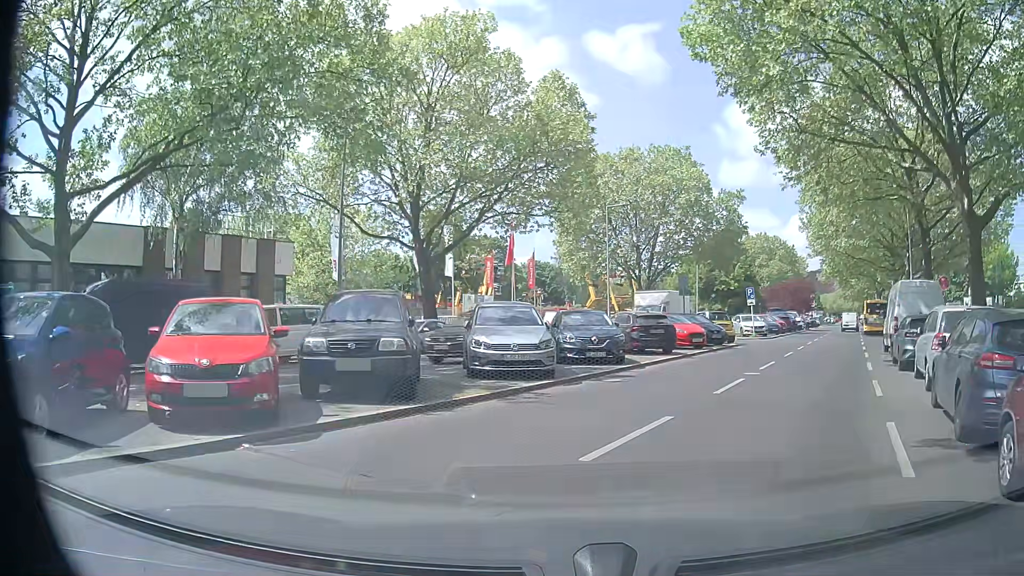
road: tertiary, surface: asphalt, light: Day
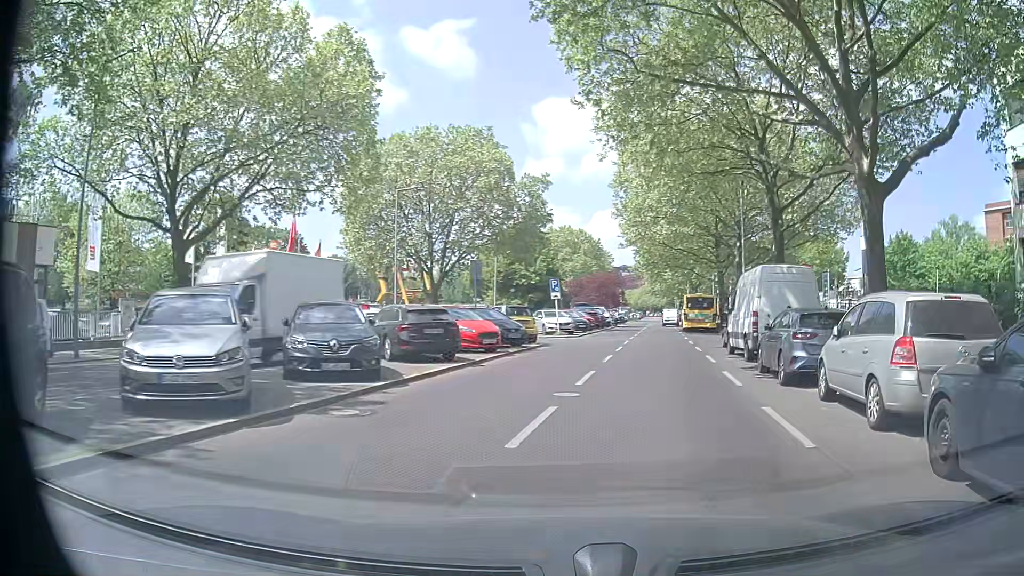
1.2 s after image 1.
(+0.7, +5.7) m; +15°
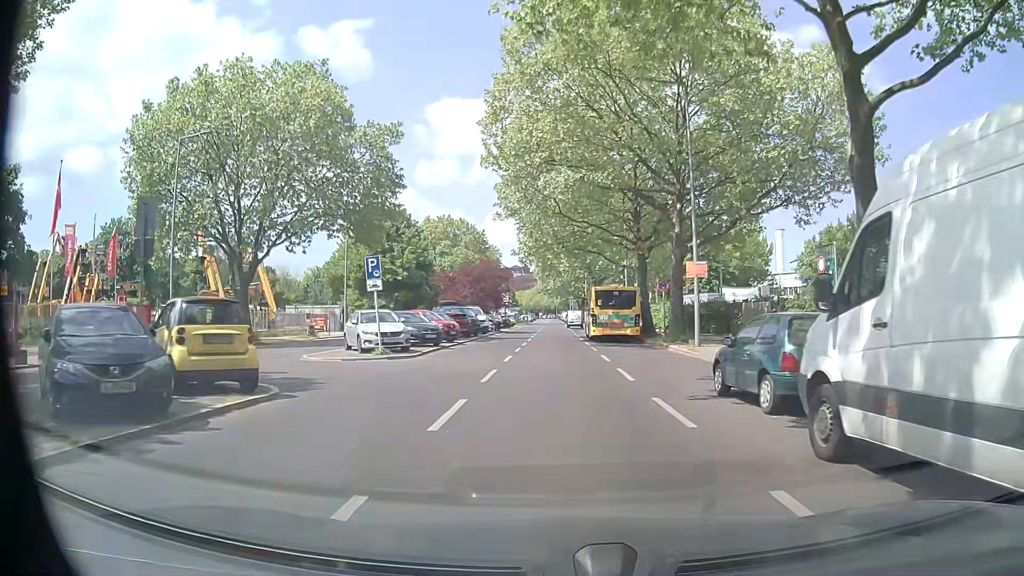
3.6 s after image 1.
(+2.4, +17.0) m; +10°
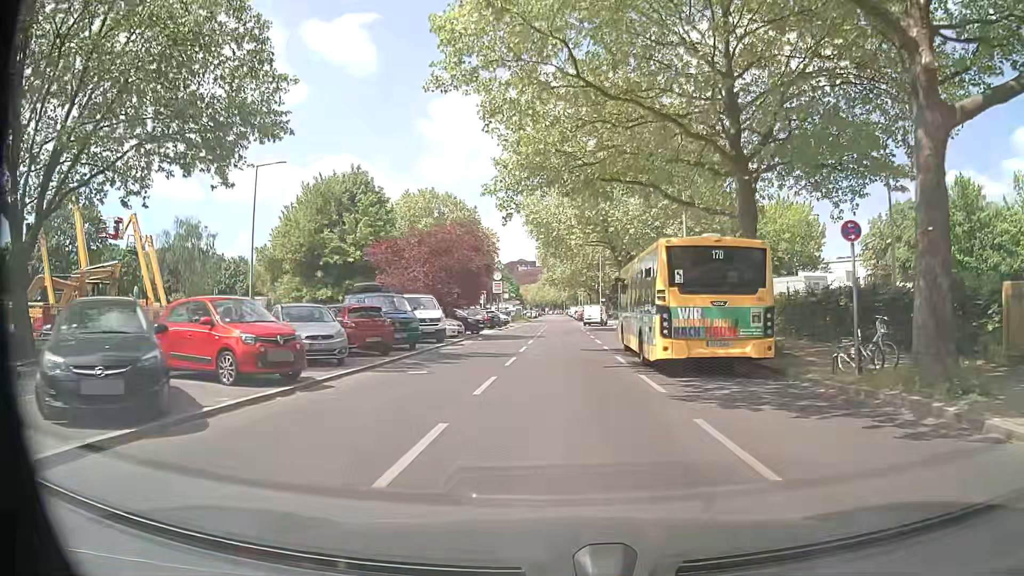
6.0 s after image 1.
(-0.1, +20.9) m; 0°
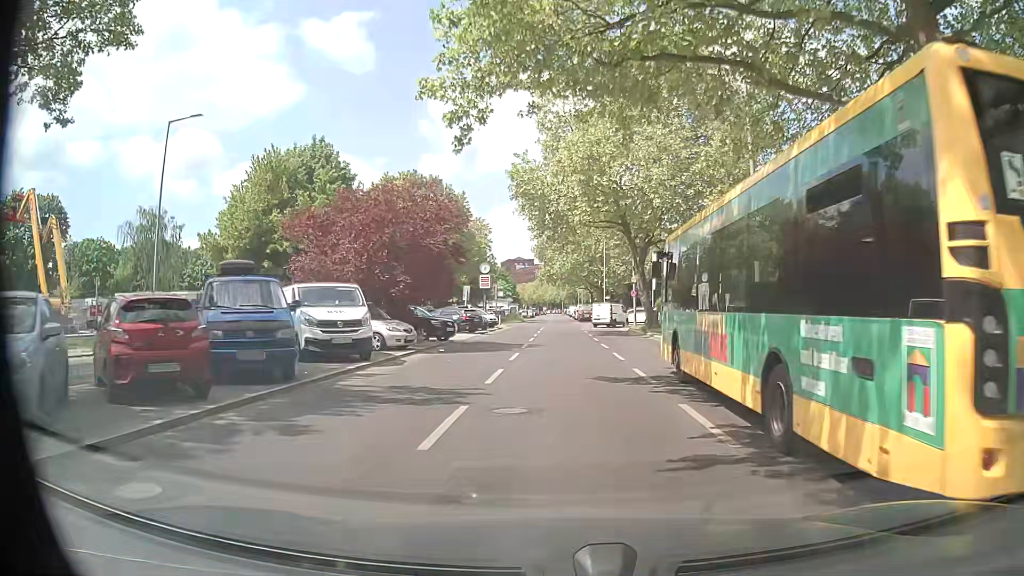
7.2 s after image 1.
(-0.1, +10.6) m; -1°
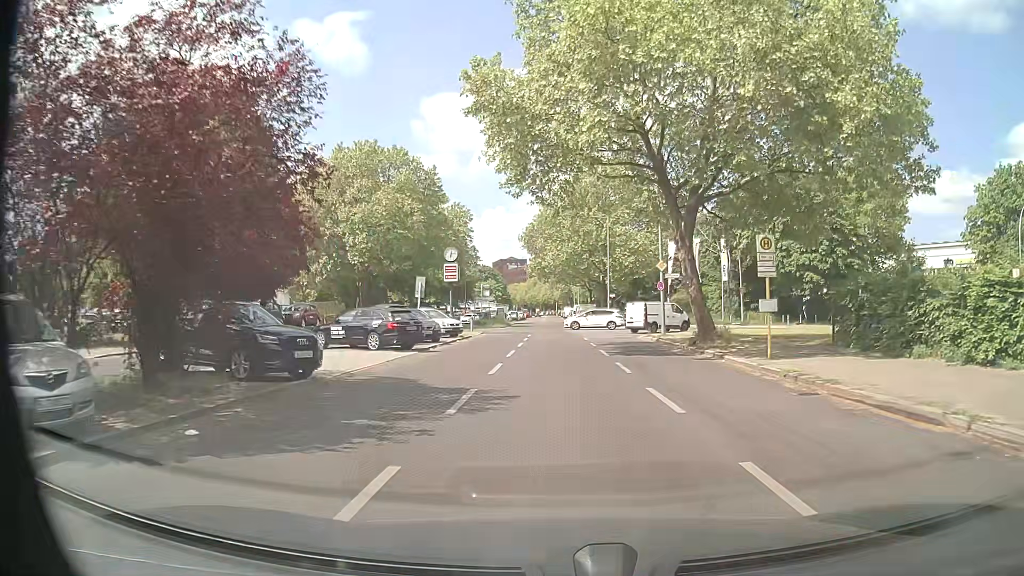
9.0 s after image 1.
(+0.2, +15.7) m; +1°
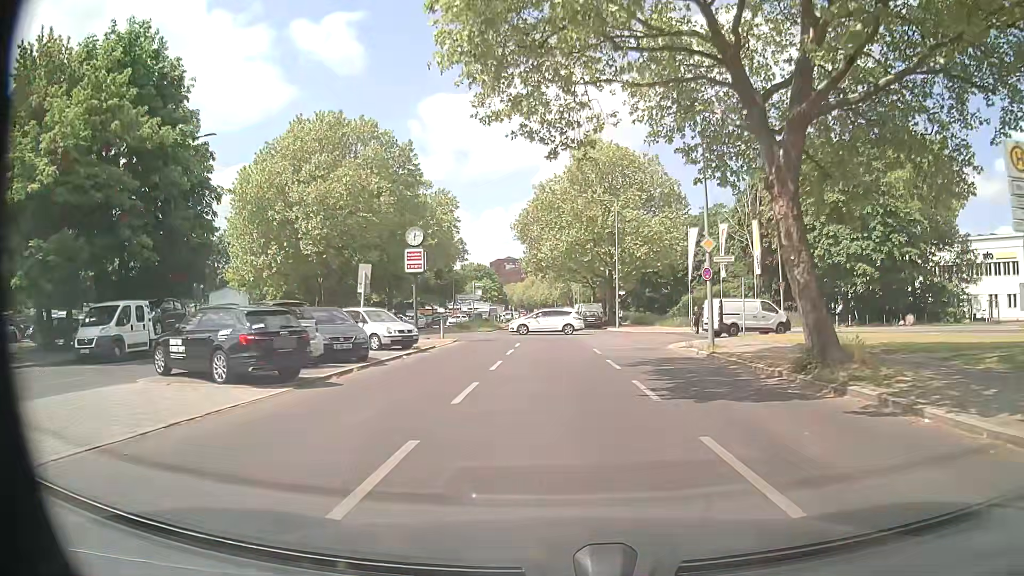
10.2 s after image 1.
(0.0, +10.8) m; -1°
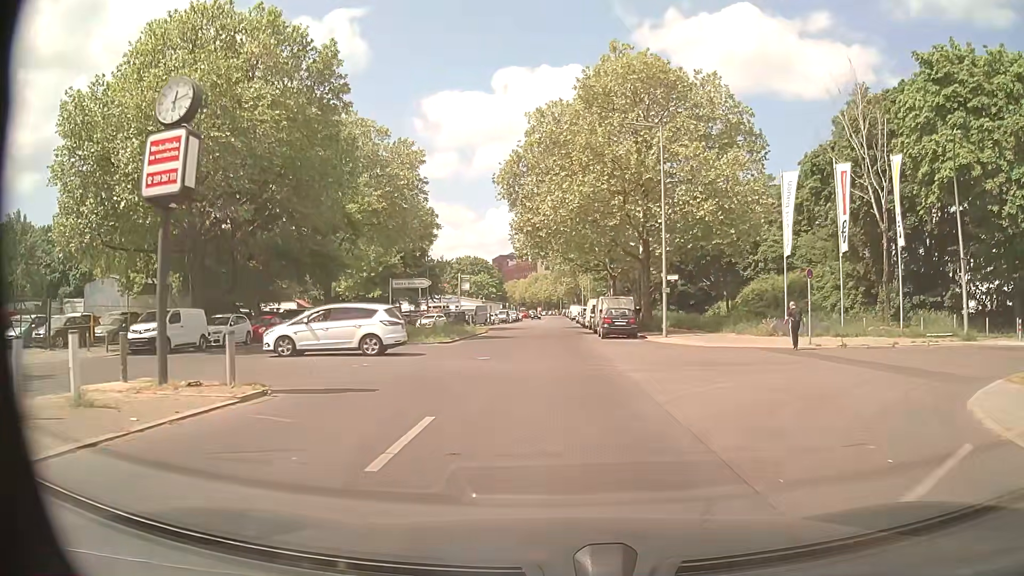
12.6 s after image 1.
(+0.1, +22.2) m; 0°
(0, +10) (0, +20) (0, +30) (0, +40) (0, +50) (-1, +60) (-1, +70) (0, +80) (0, +90) (0, +100) m
